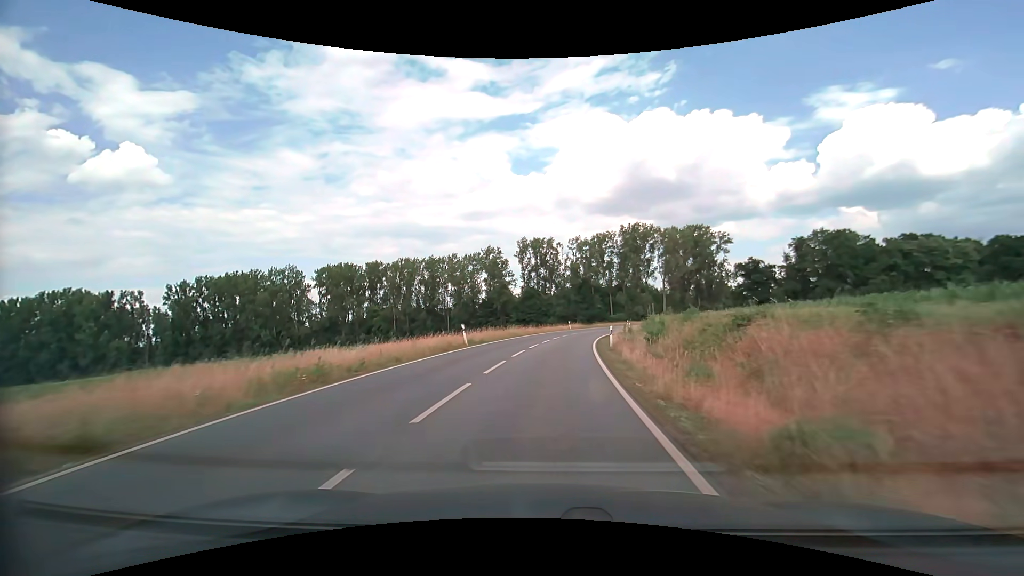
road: secondary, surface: asphalt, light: Day
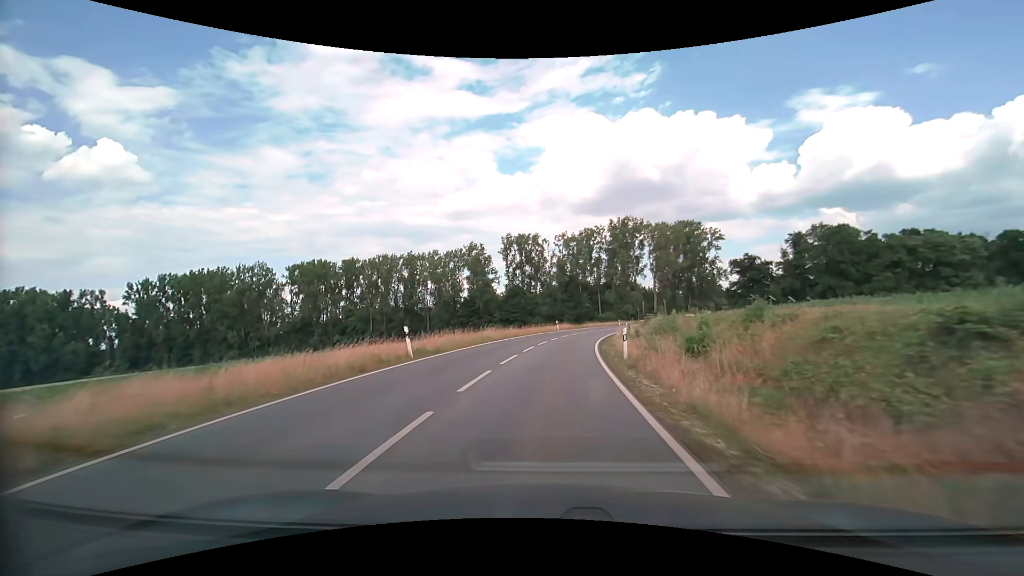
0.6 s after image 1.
(+0.1, +9.1) m; +2°
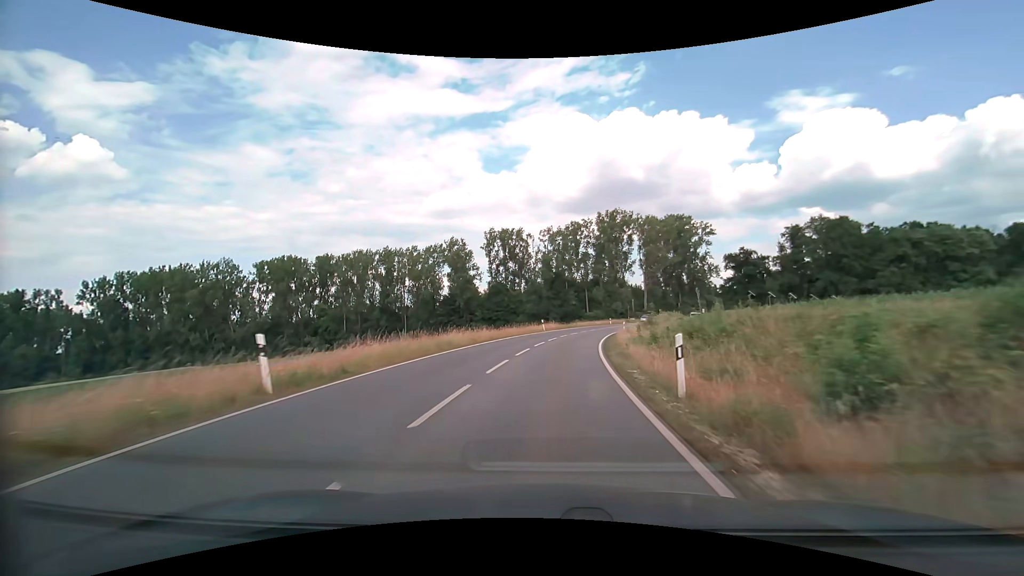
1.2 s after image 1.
(+0.1, +9.1) m; +2°
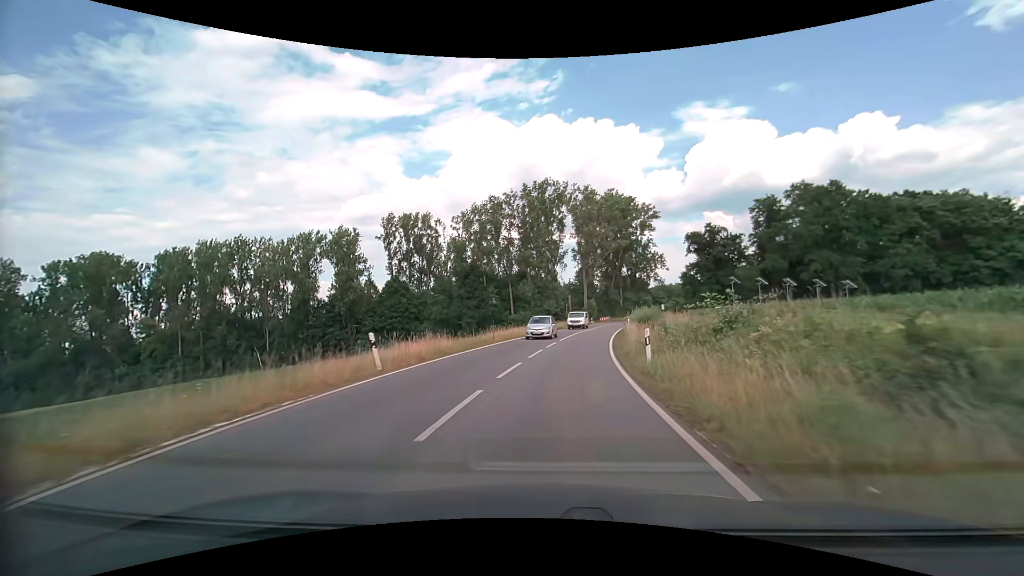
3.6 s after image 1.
(+2.6, +36.0) m; +9°
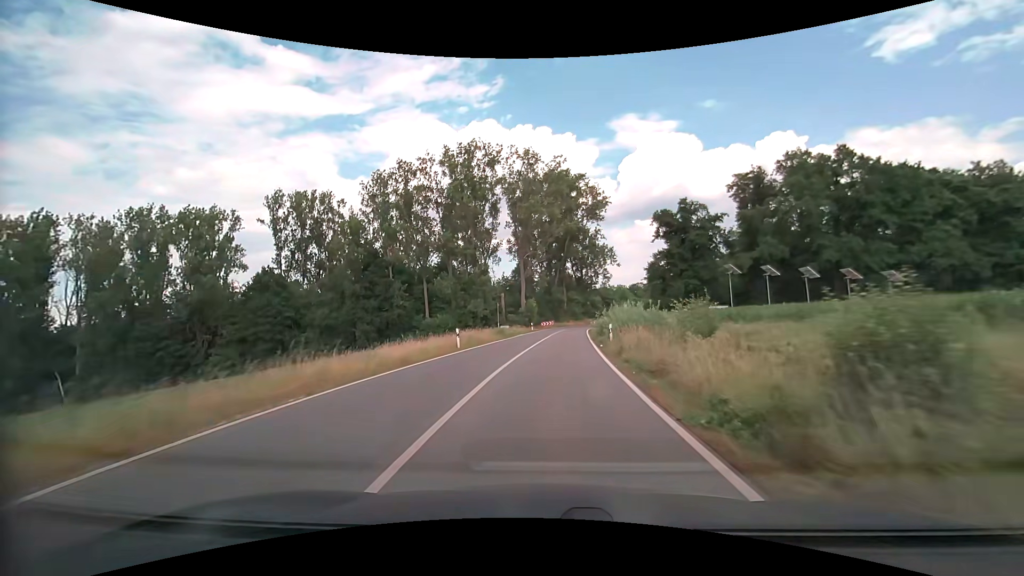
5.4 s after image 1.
(+1.8, +26.9) m; +7°
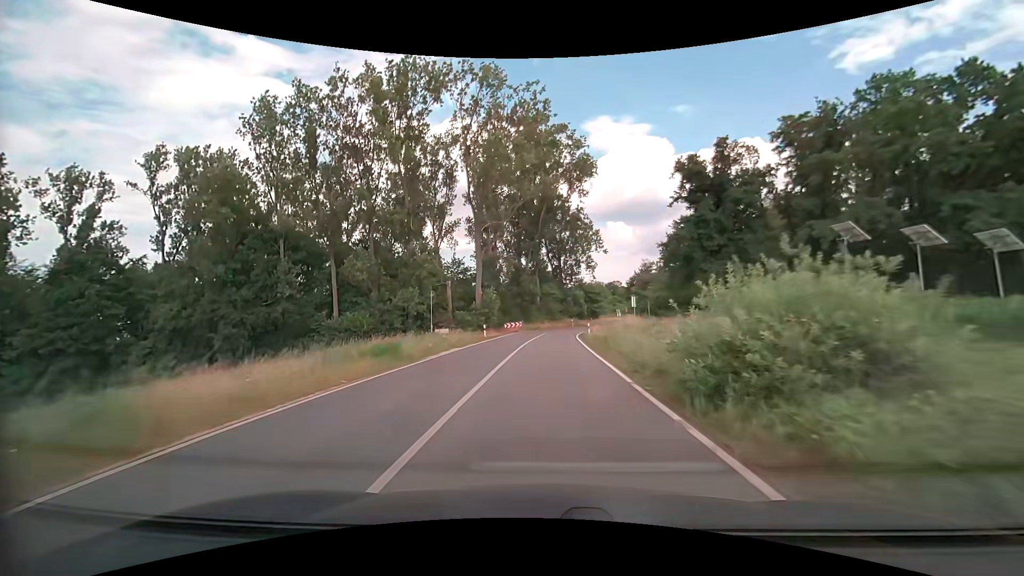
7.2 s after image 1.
(+0.7, +26.7) m; +3°
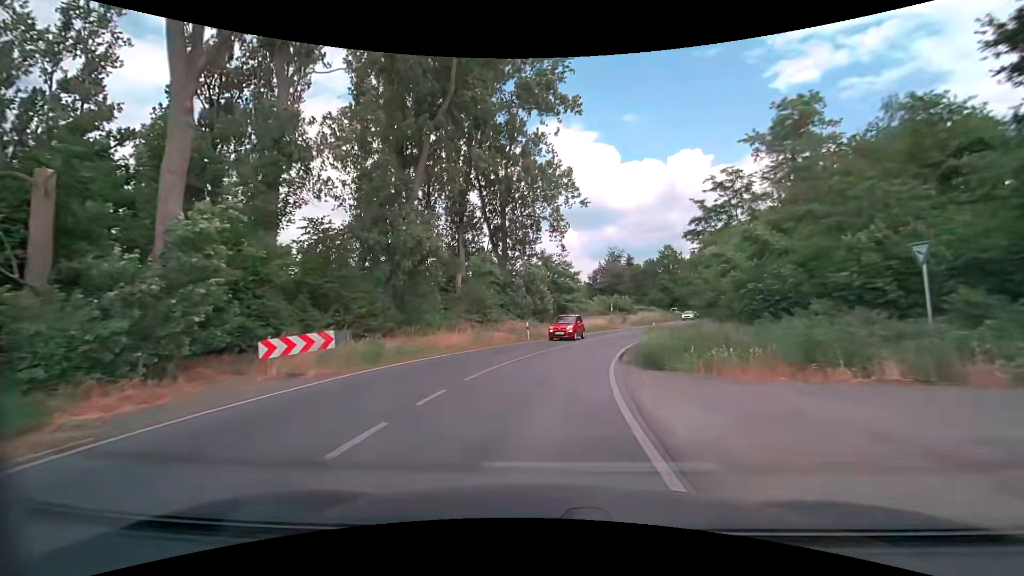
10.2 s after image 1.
(+1.7, +44.2) m; +6°
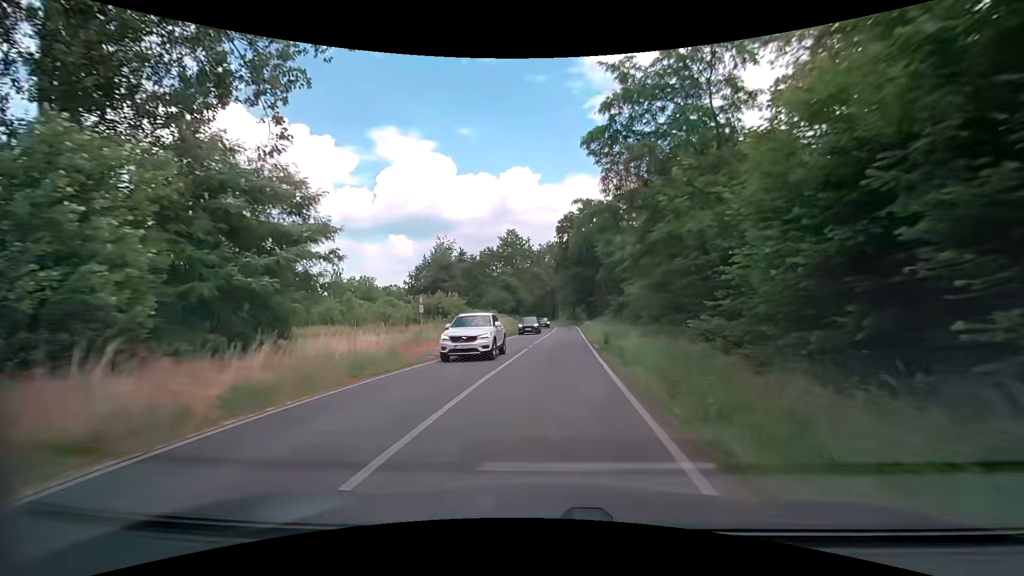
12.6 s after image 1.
(+5.5, +34.4) m; +18°
(0, +10) (+1, +20) (+2, +30) (+2, +40) (+3, +50) (+3, +60) (+4, +70) (+5, +80) (+5, +90) (+4, +100) m
